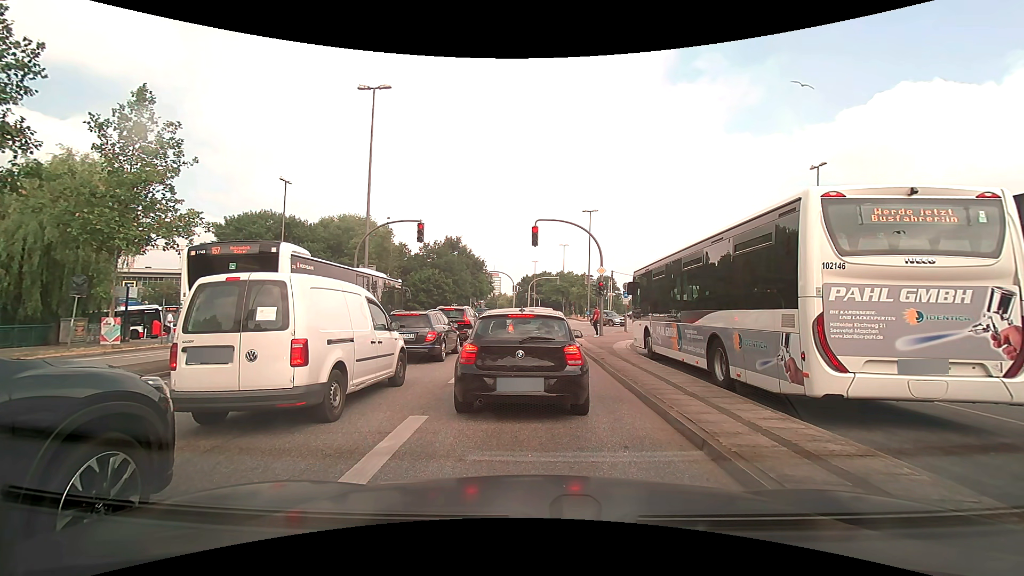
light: Day
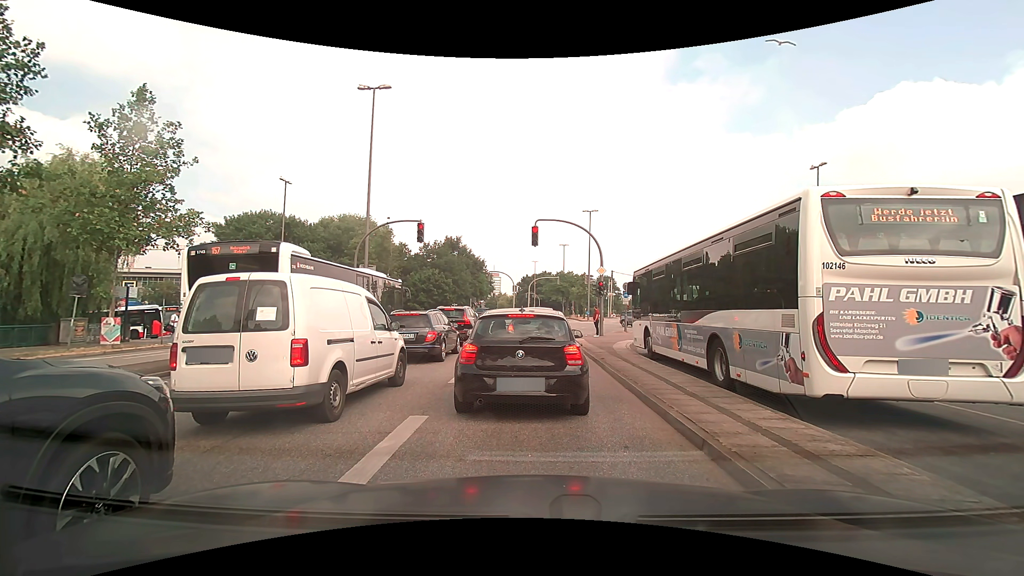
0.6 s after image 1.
(0.0, 0.0) m; 0°
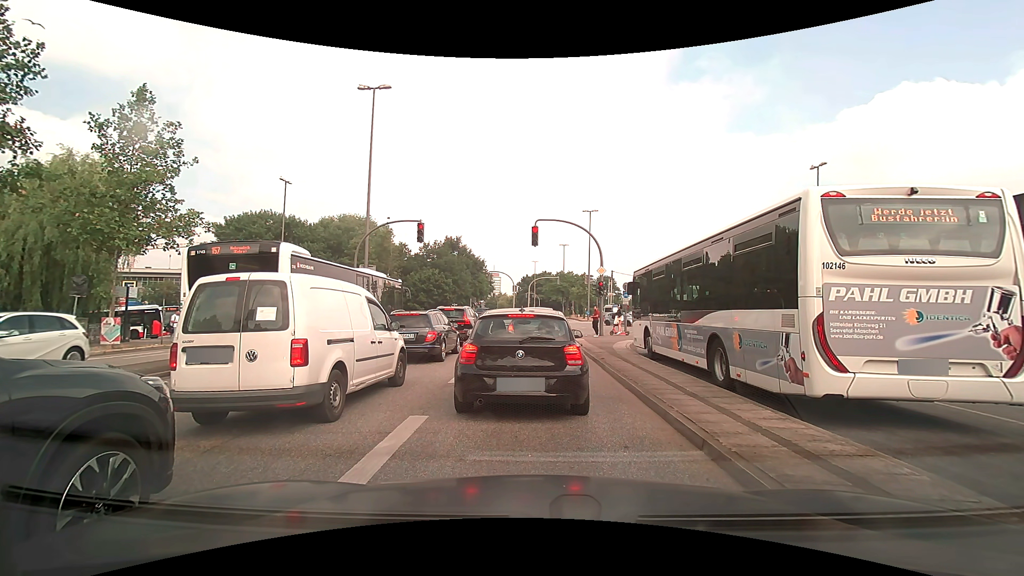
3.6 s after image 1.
(0.0, 0.0) m; 0°
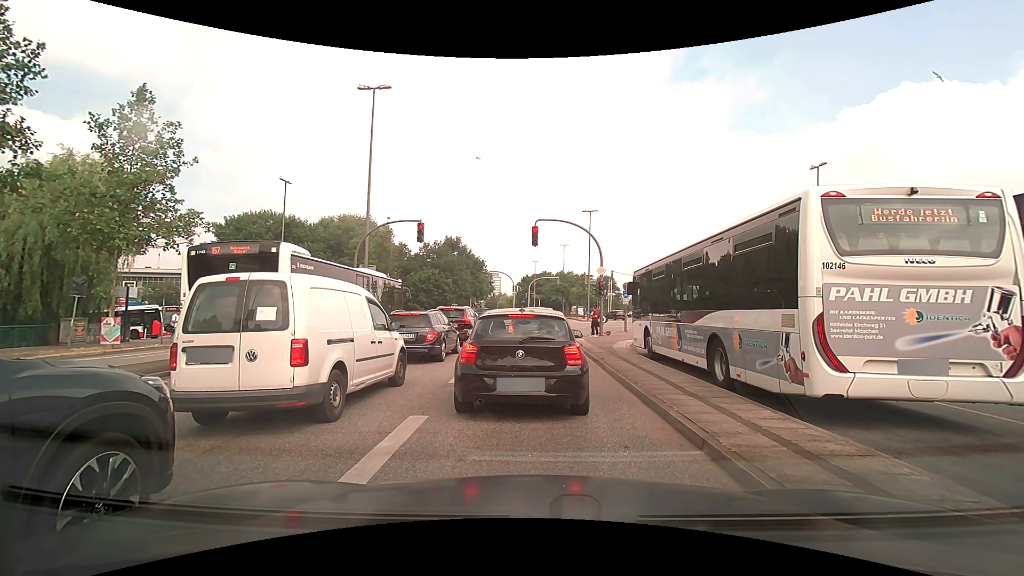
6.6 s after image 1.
(0.0, 0.0) m; 0°
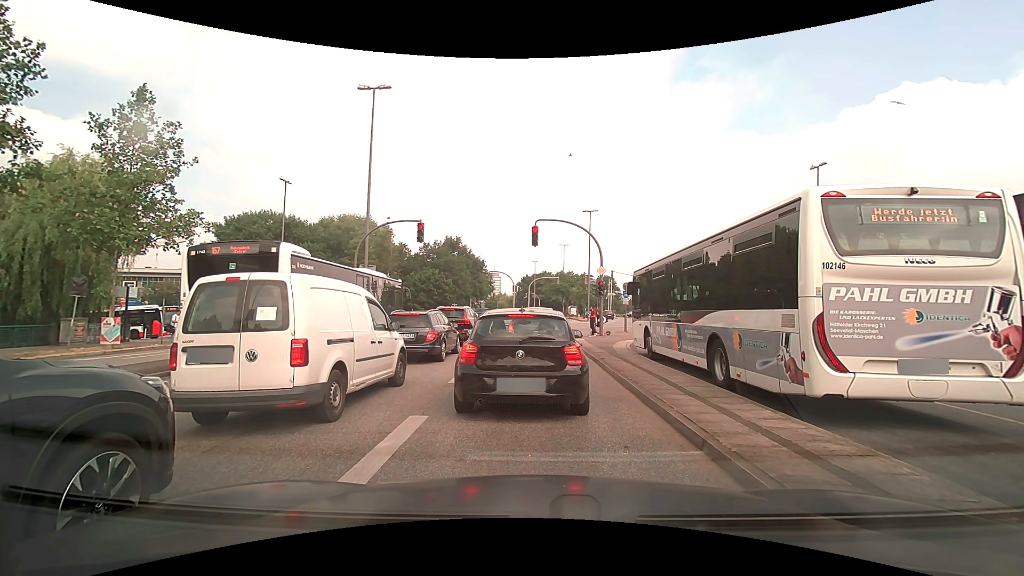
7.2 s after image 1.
(0.0, 0.0) m; 0°
(0, +10) (+1, +20) (+1, +30) (+4, +40) (+8, +49) (+11, +58) (+14, +68) (+16, +78) (+17, +88) (+17, +98) m
